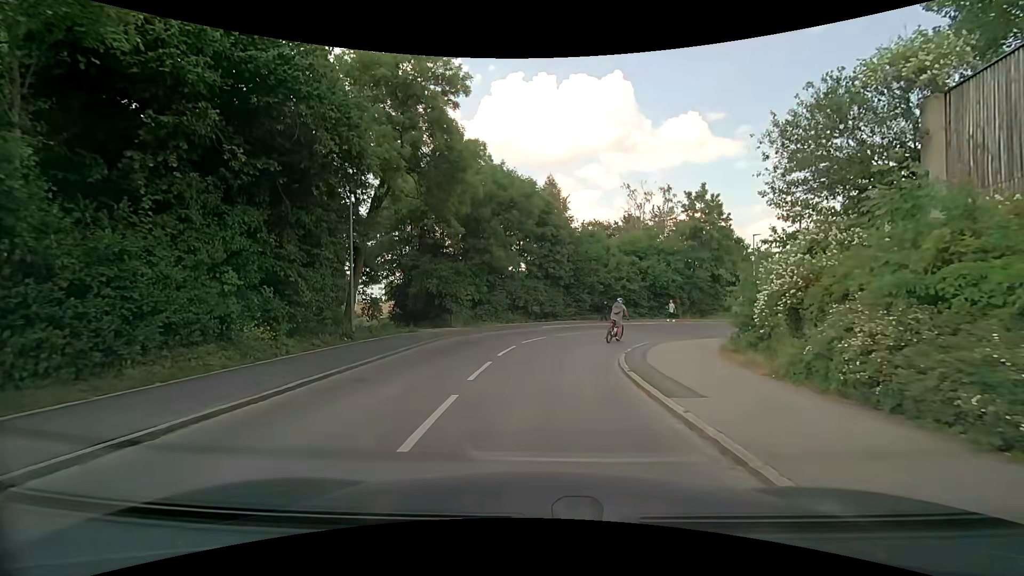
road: residential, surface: asphalt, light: Day
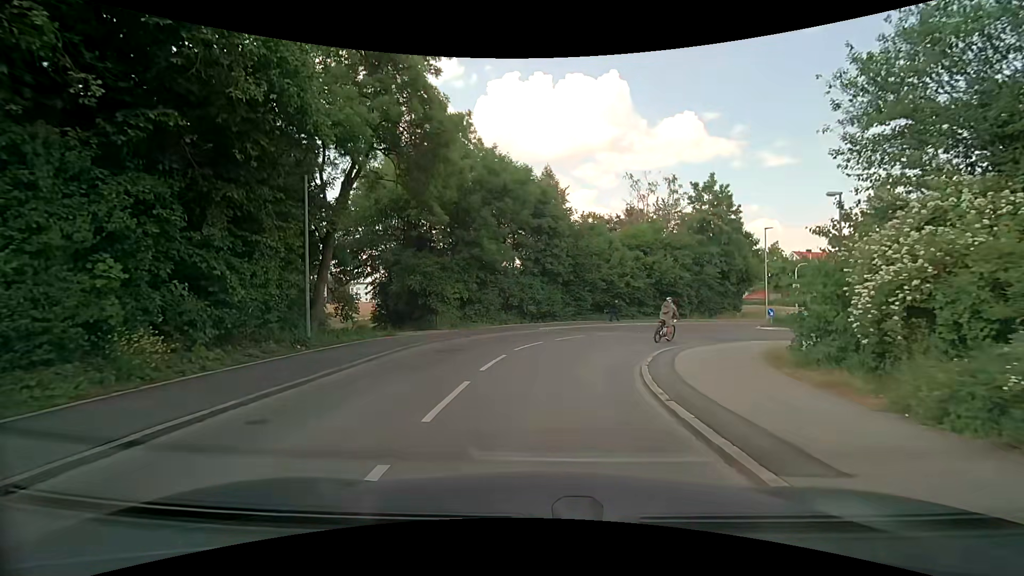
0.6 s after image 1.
(0.0, +3.4) m; 0°
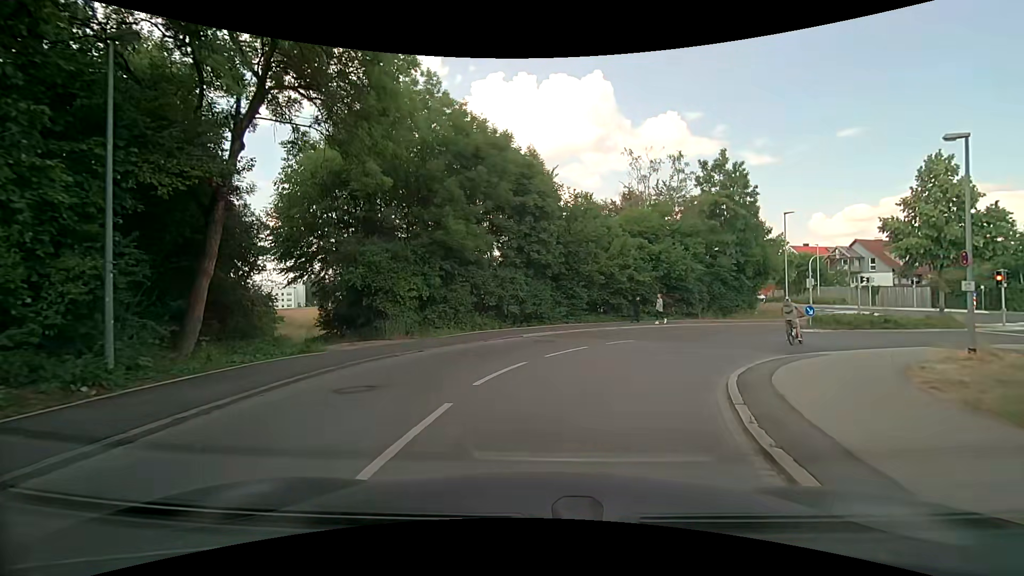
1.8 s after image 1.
(+0.1, +6.7) m; +2°
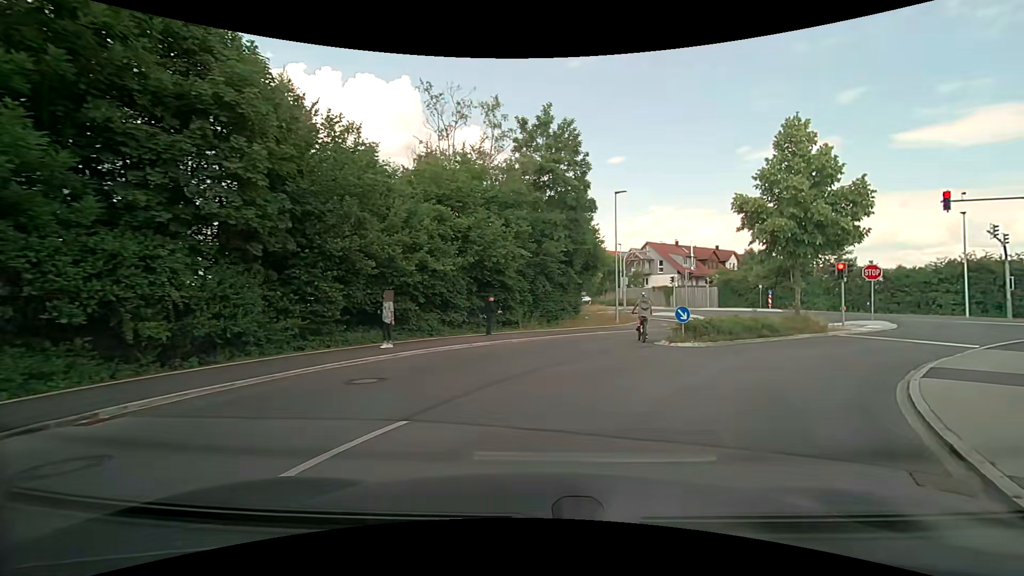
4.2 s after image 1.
(+1.7, +12.6) m; +20°
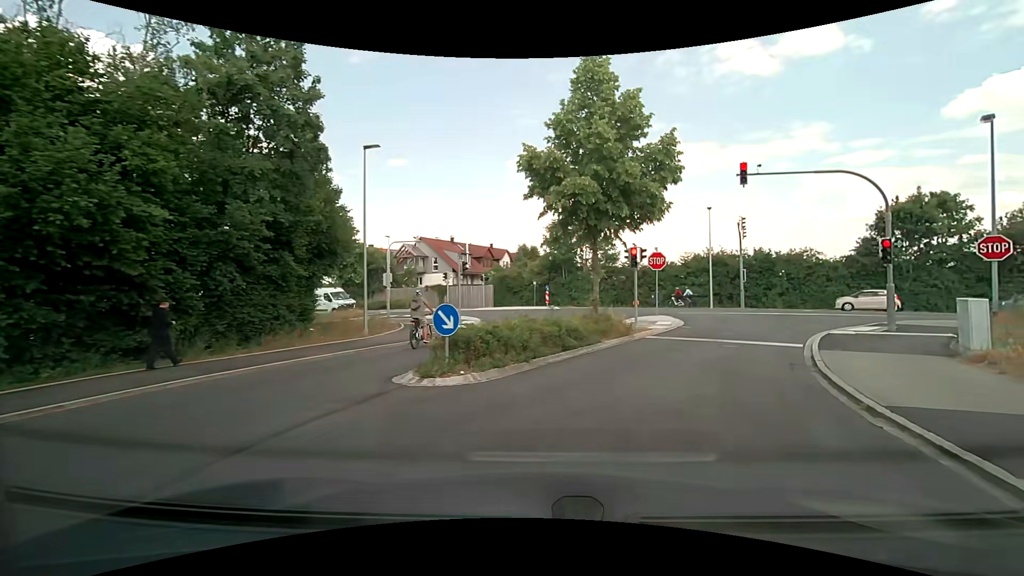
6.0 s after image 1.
(+2.0, +9.0) m; +25°
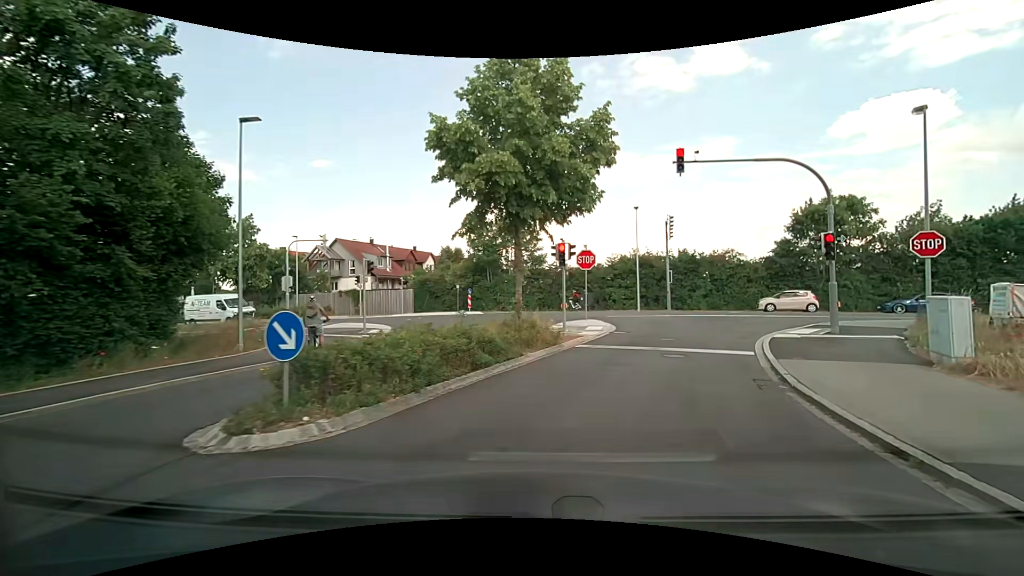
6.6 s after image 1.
(+0.2, +3.0) m; +8°
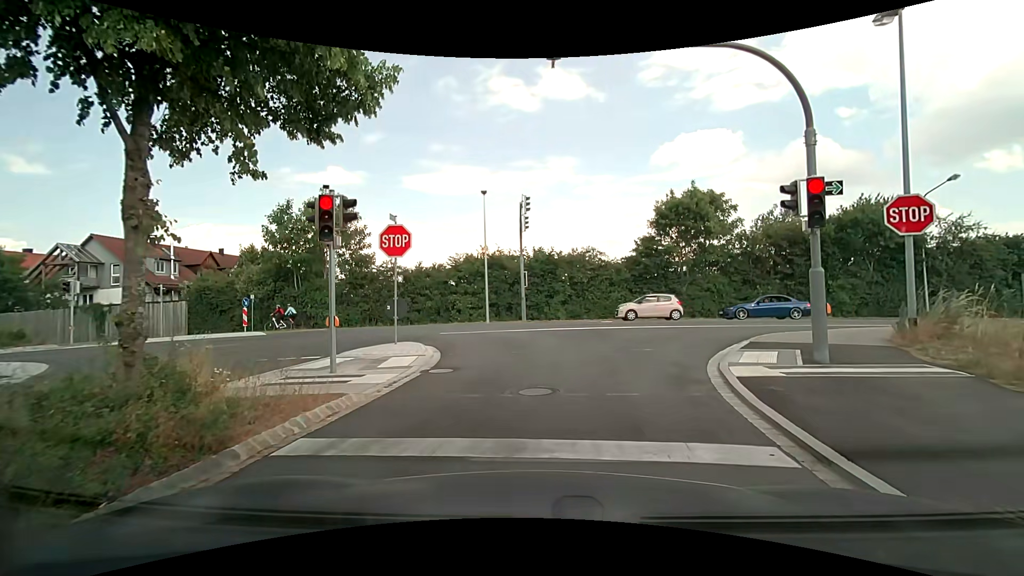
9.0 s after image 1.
(+1.6, +8.9) m; +16°
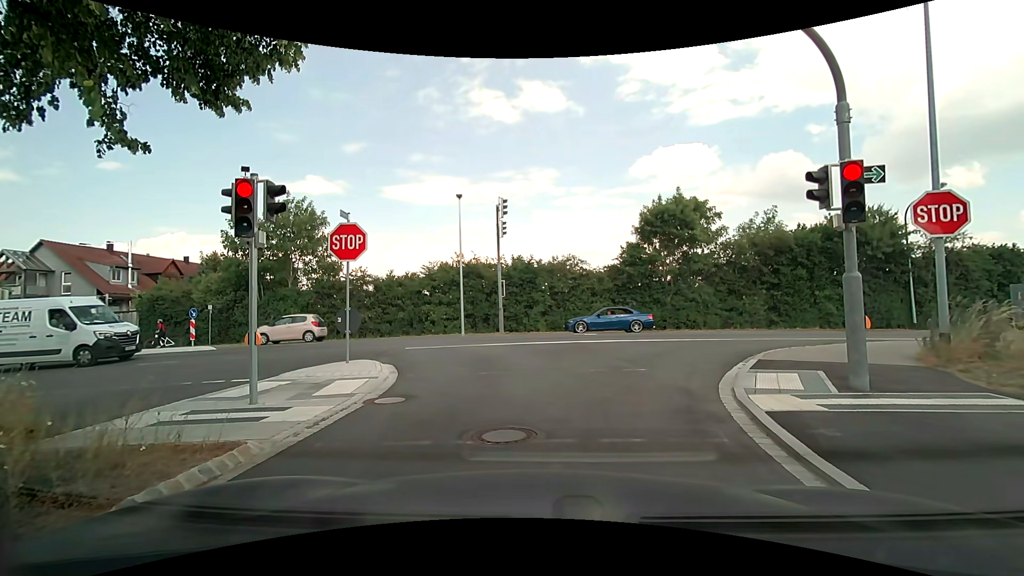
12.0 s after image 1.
(+0.1, +1.8) m; +2°
